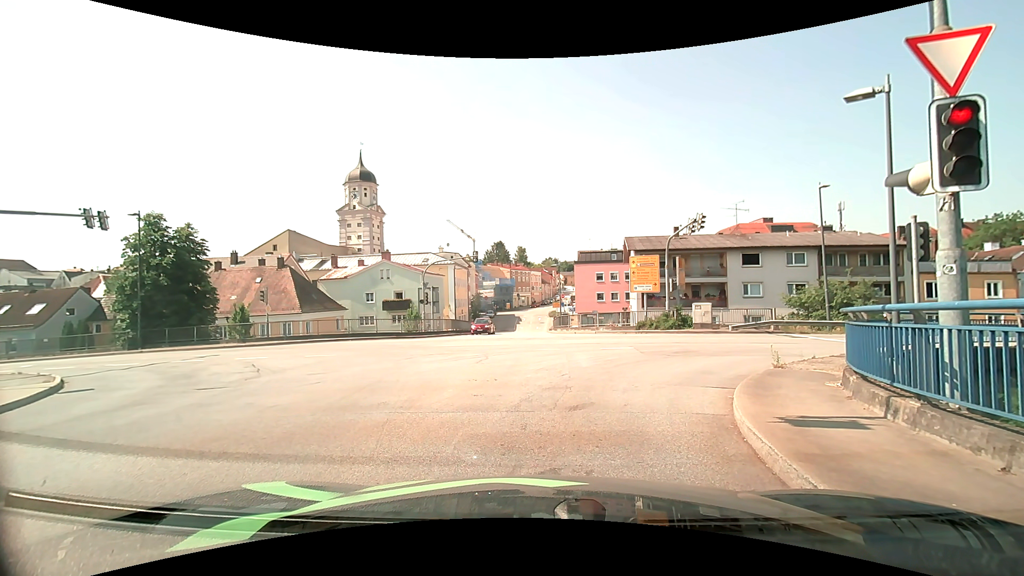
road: secondary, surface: asphalt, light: Day
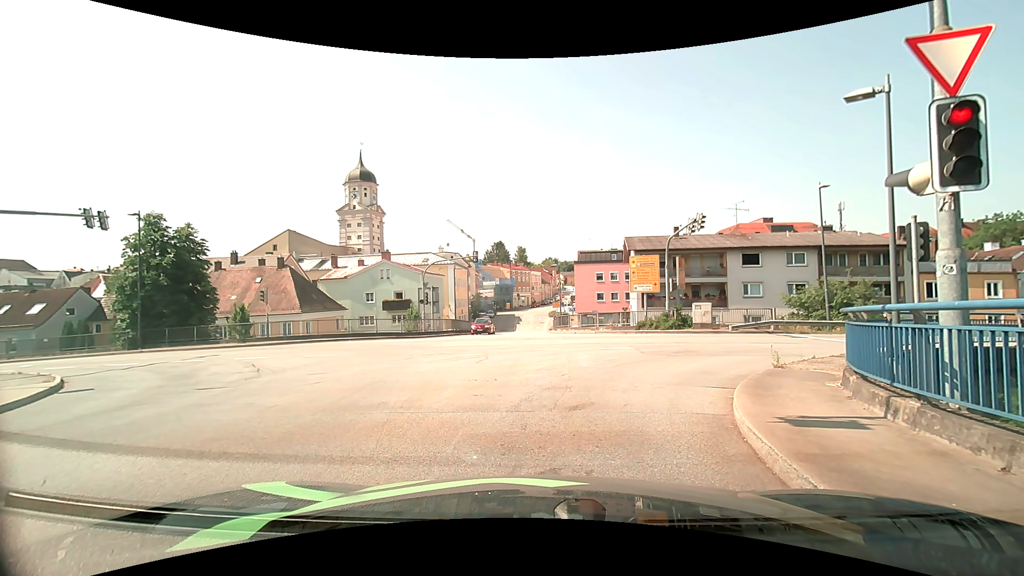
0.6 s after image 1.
(0.0, 0.0) m; 0°
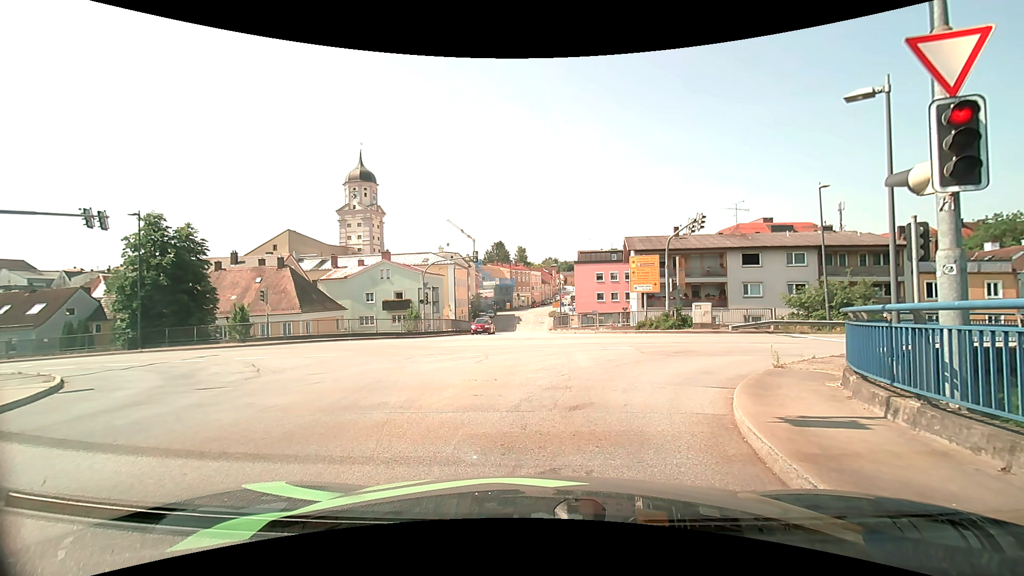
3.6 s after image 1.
(0.0, 0.0) m; 0°
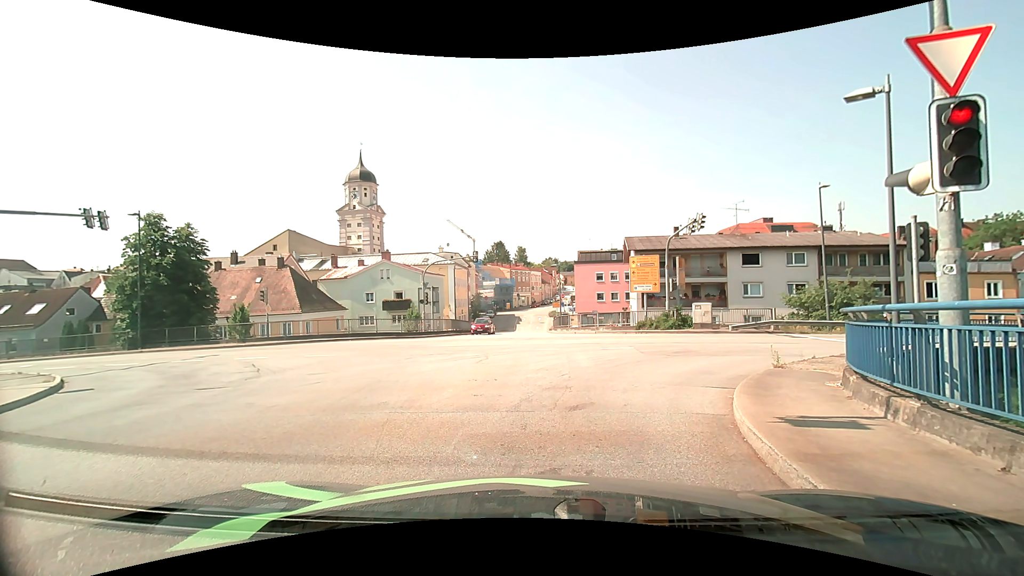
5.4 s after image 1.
(0.0, 0.0) m; 0°
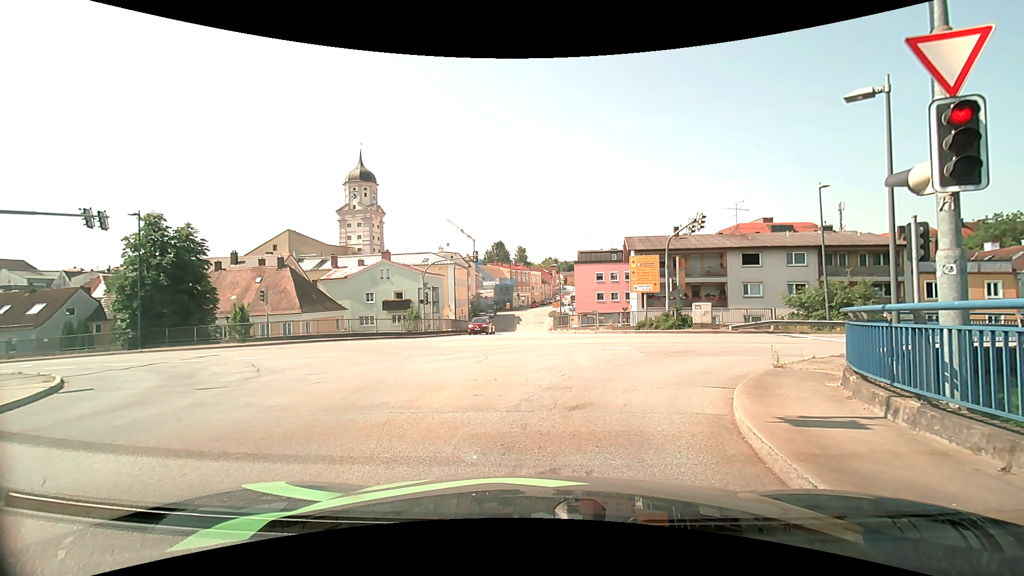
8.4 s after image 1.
(0.0, 0.0) m; 0°
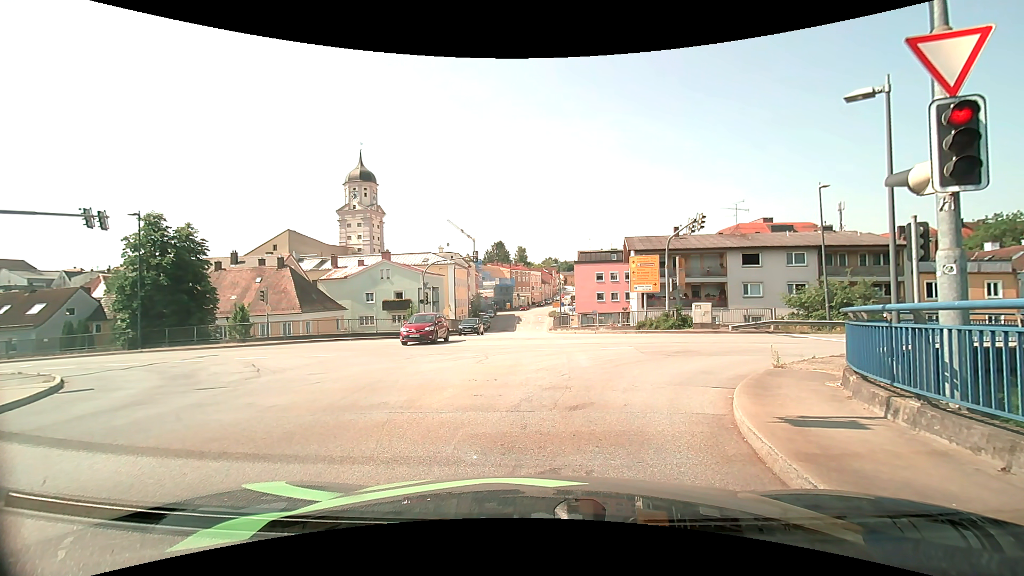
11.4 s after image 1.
(0.0, 0.0) m; 0°
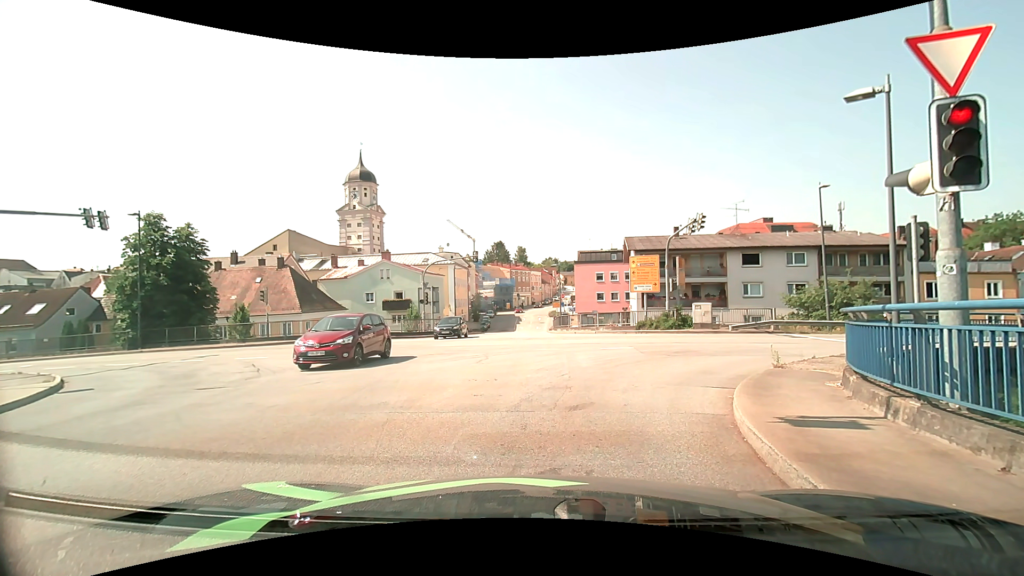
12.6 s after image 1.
(0.0, 0.0) m; 0°
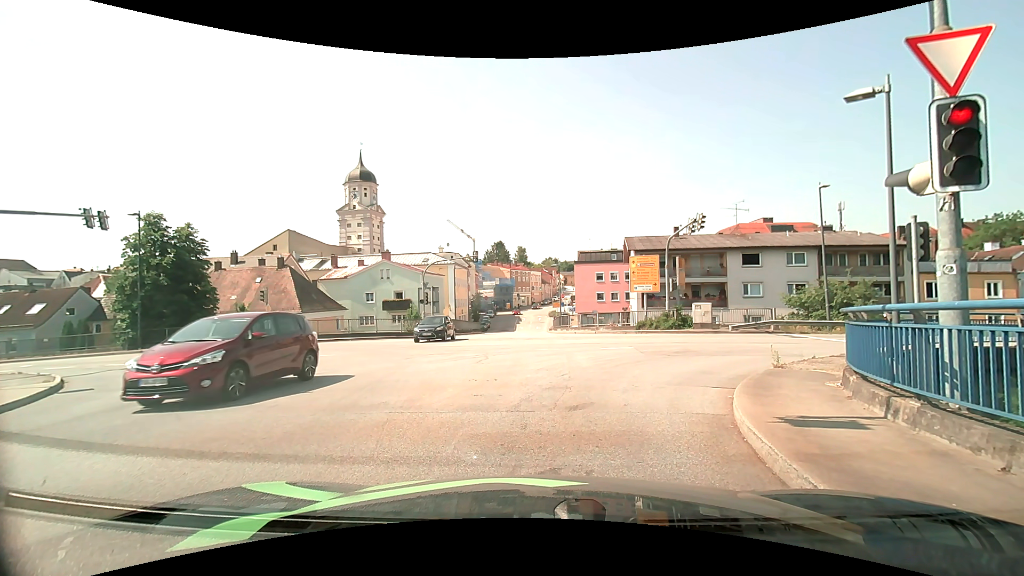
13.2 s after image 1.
(0.0, 0.0) m; 0°
